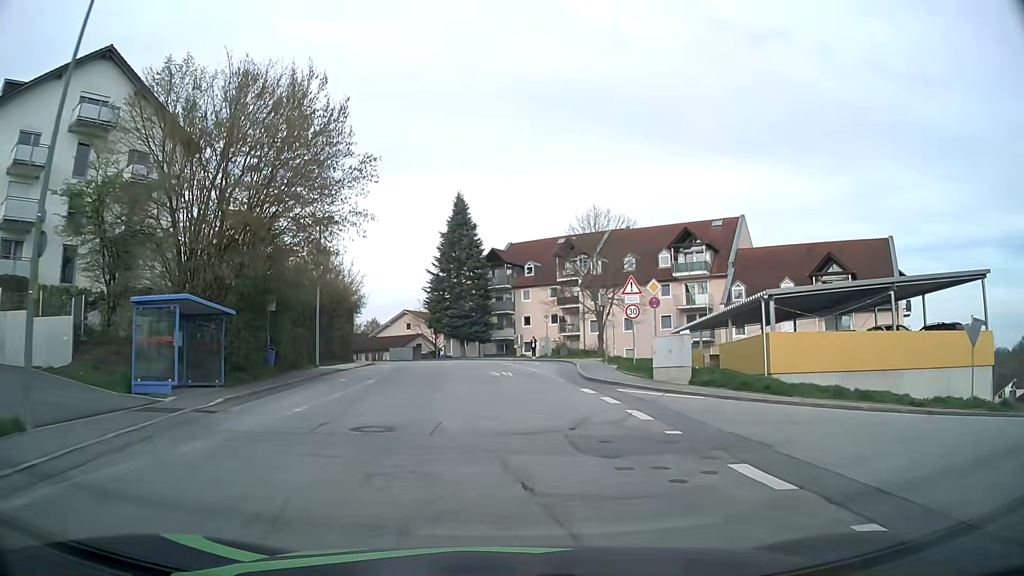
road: residential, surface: asphalt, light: Day
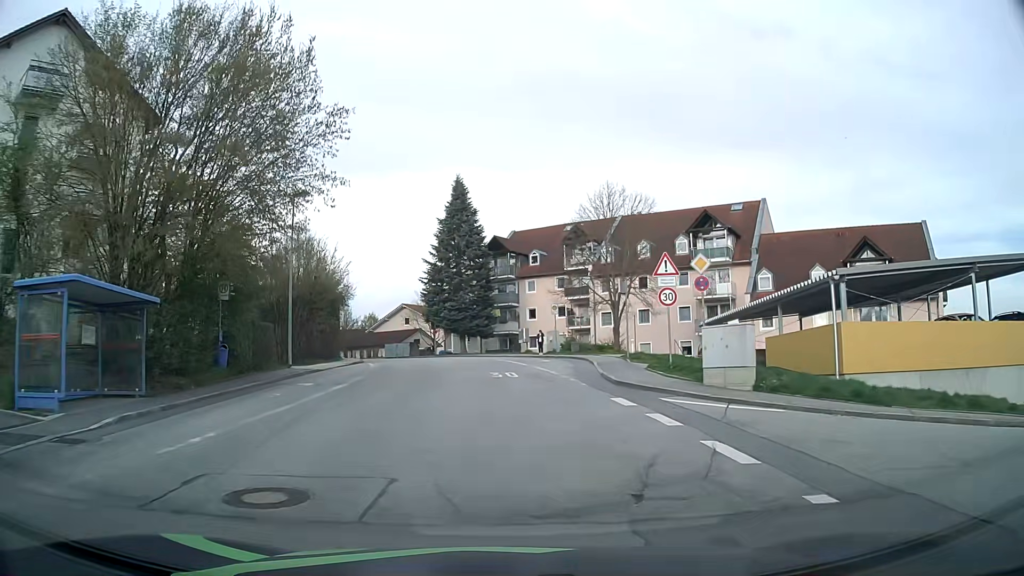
(0.0, +5.2) m; 0°
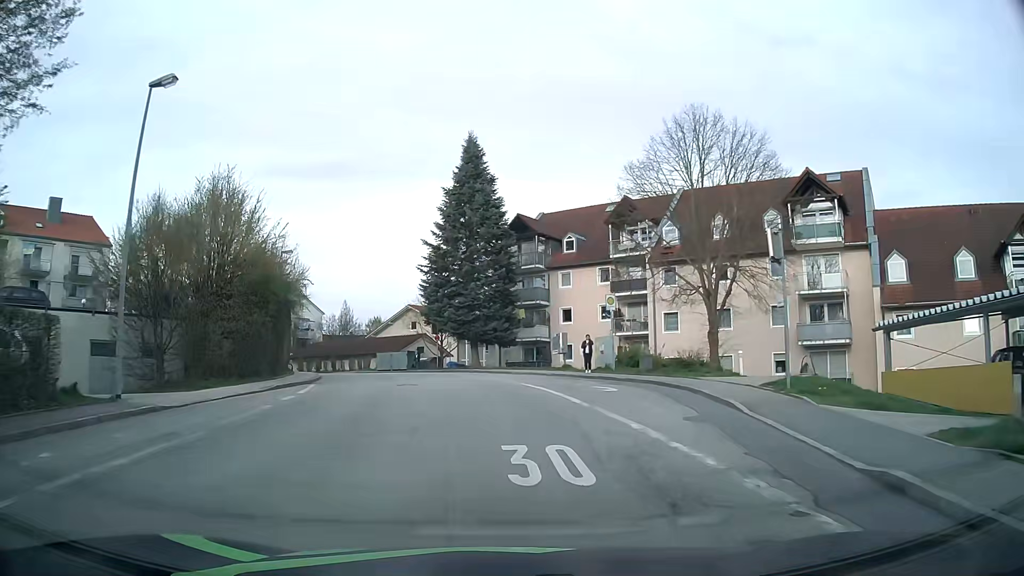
(-0.3, +15.9) m; -2°
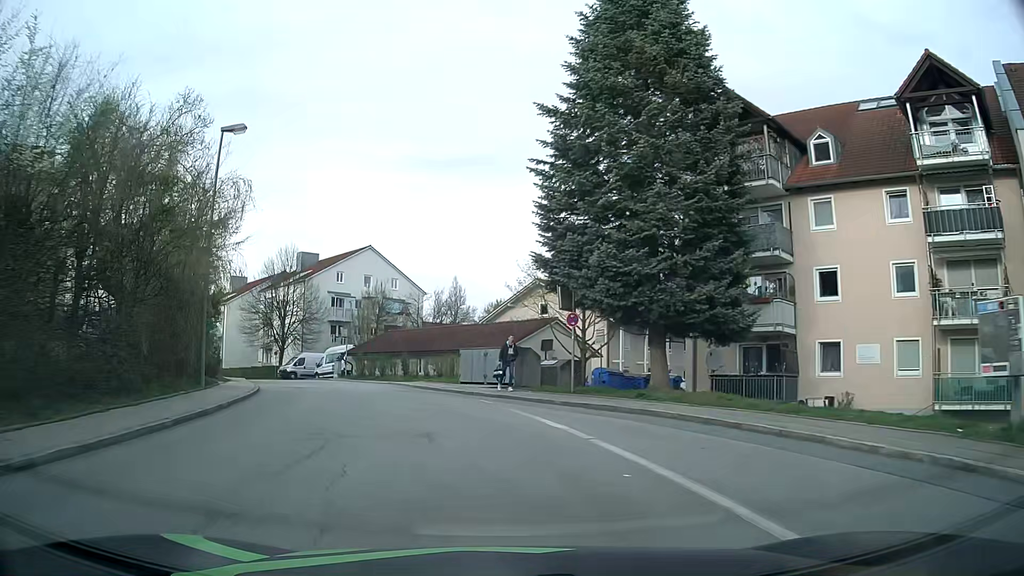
(-2.1, +26.3) m; -12°
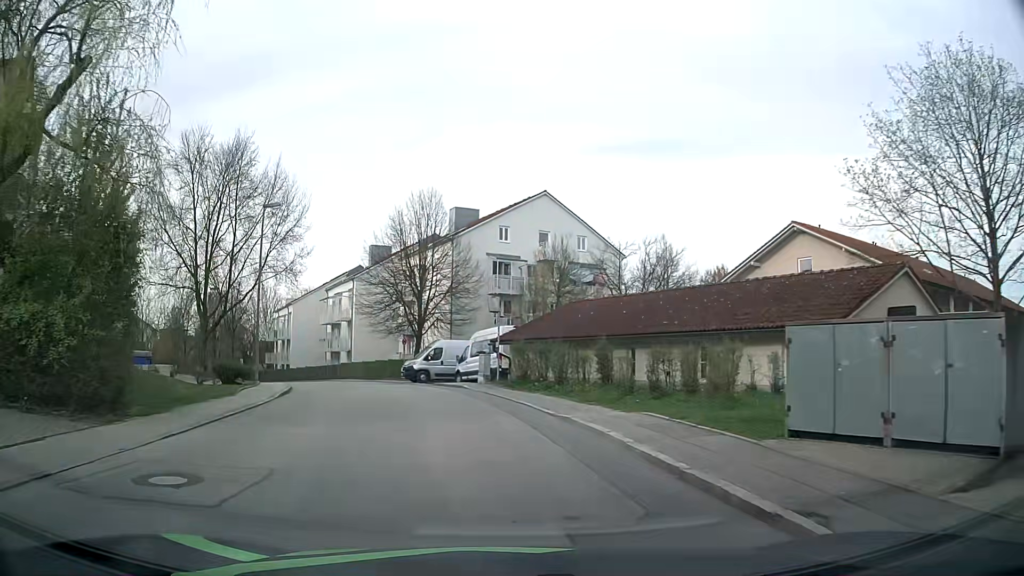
(-2.8, +20.4) m; -17°
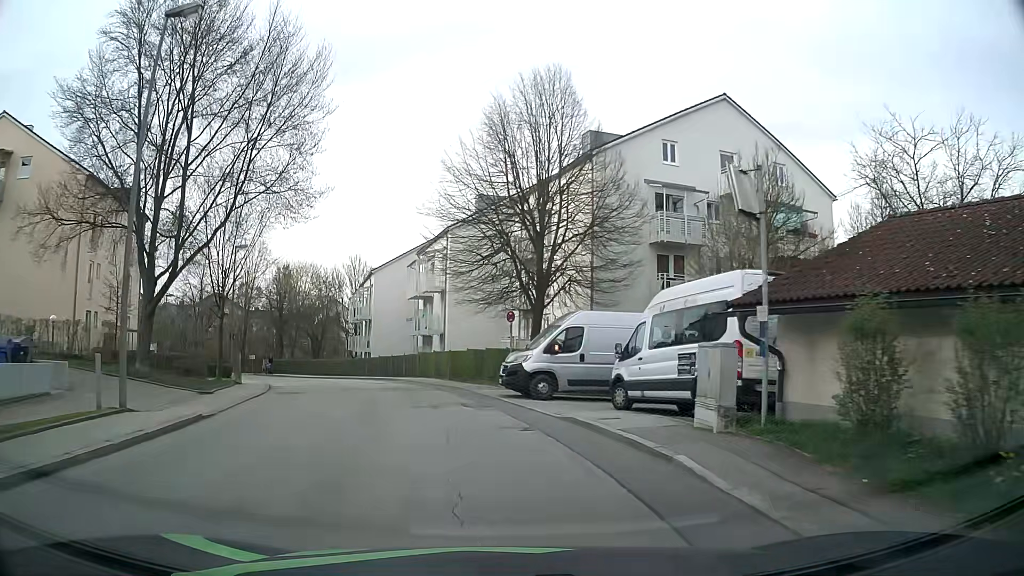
(-1.5, +18.5) m; -10°
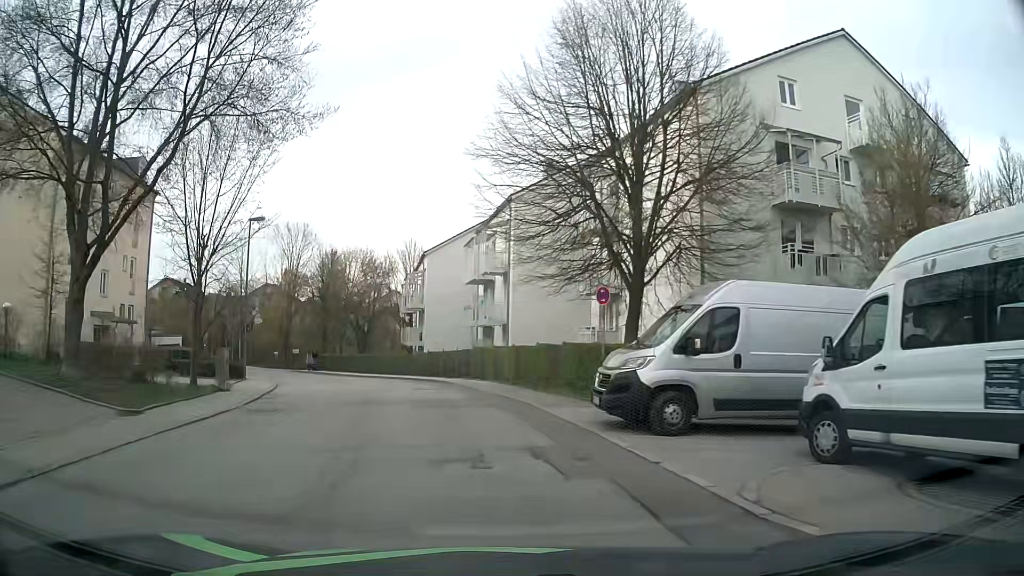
(-0.3, +7.5) m; -5°
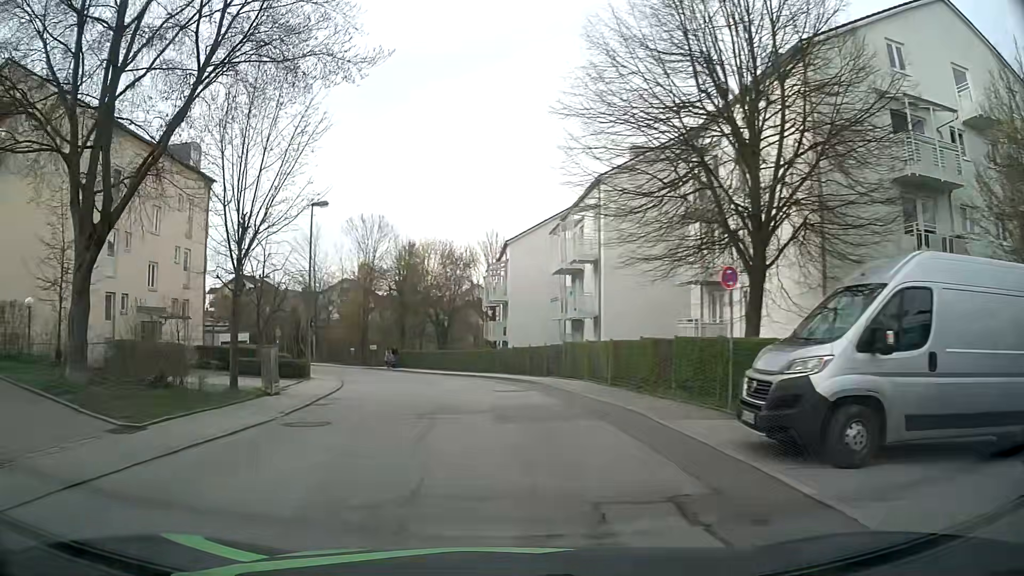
(-0.1, +3.0) m; -9°
